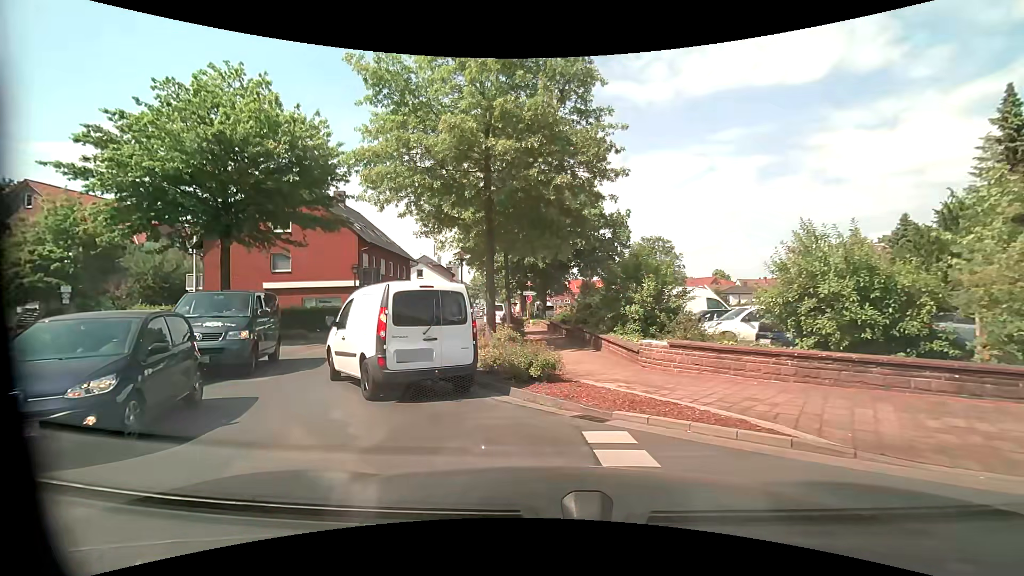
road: unclassified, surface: asphalt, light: Day
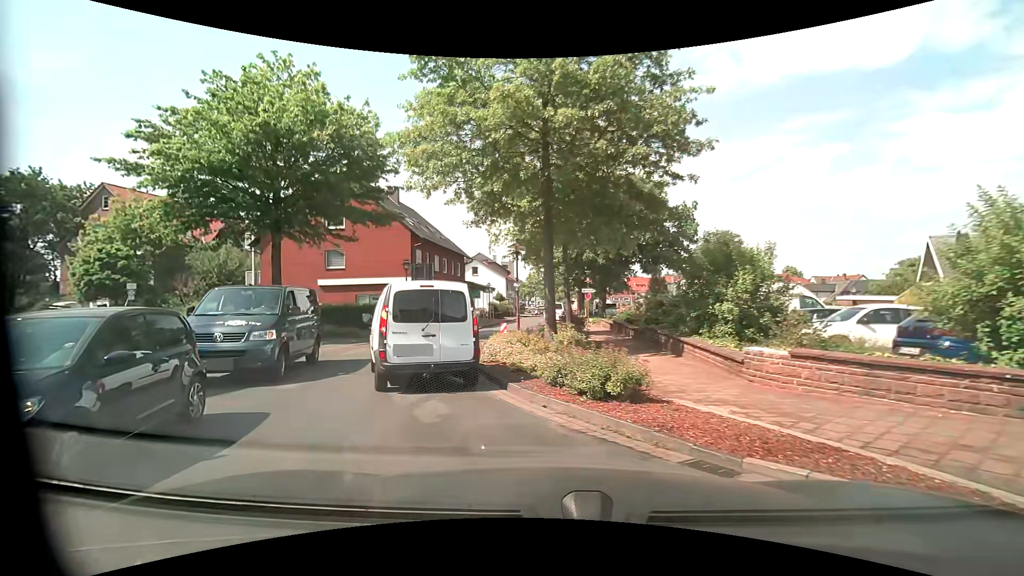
(-0.1, +2.0) m; -5°
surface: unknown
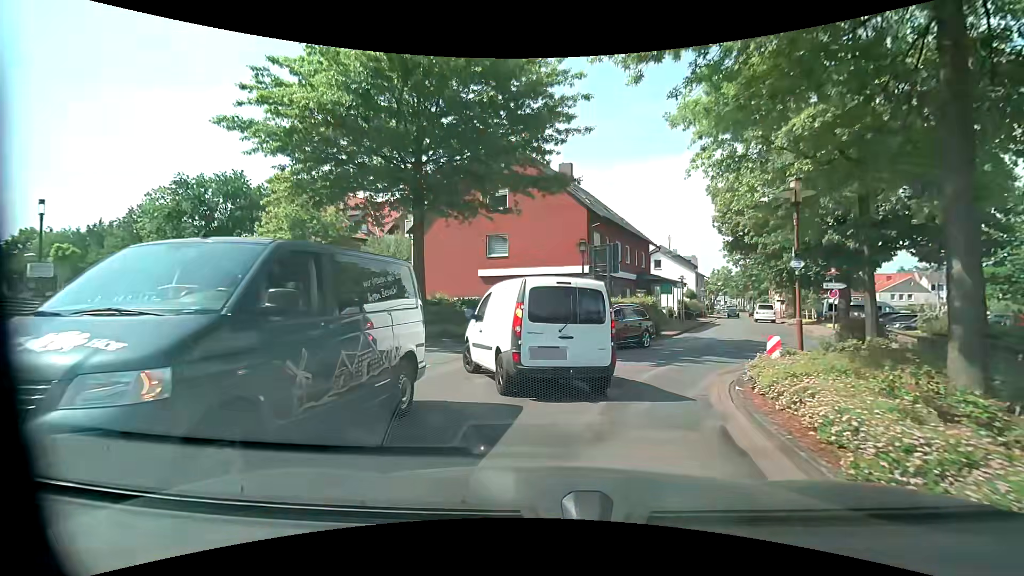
(-1.7, +7.7) m; -20°
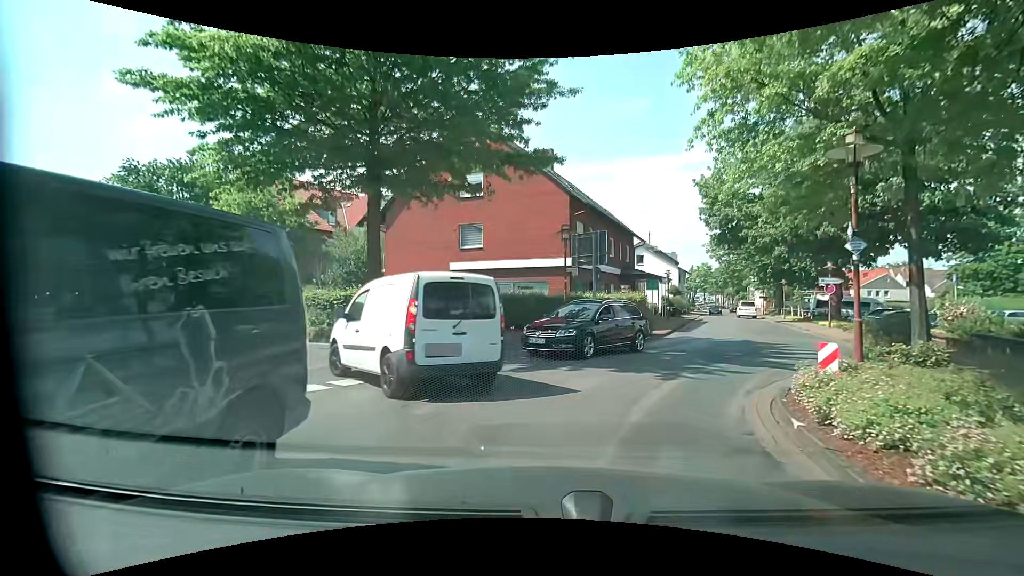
(0.0, +2.8) m; +2°
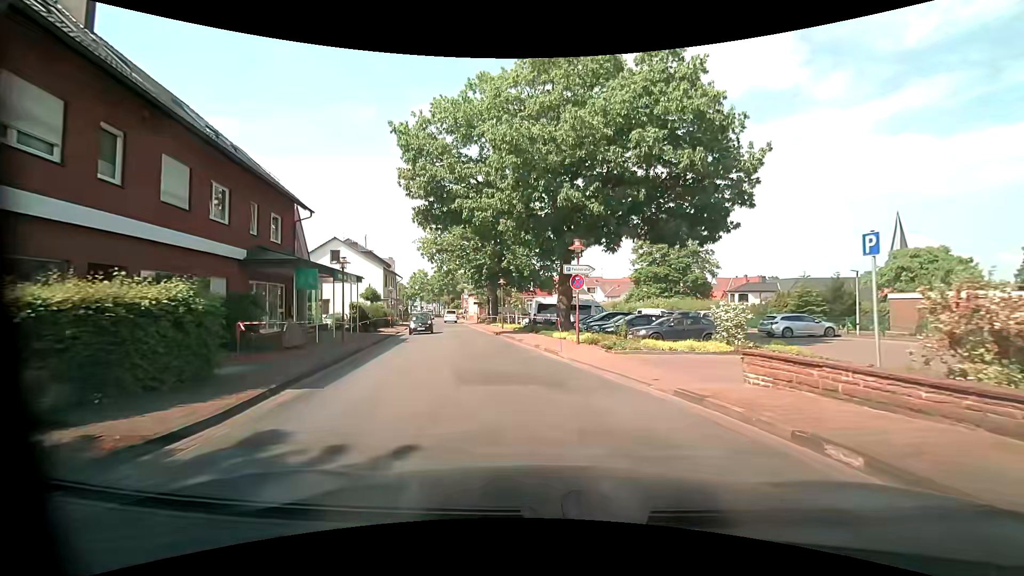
(+5.2, +16.4) m; +31°
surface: asphalt
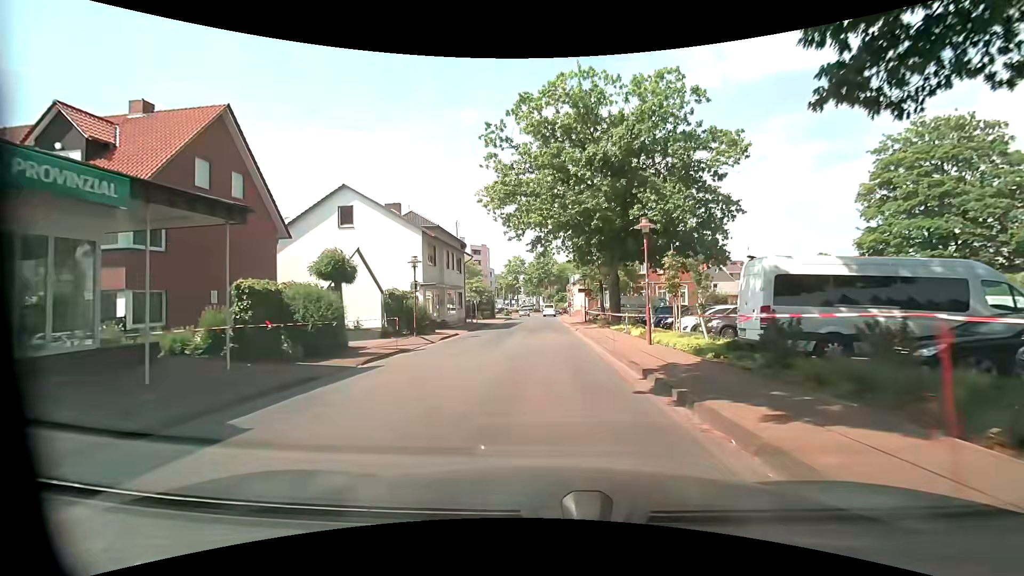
(-3.0, +24.5) m; -13°
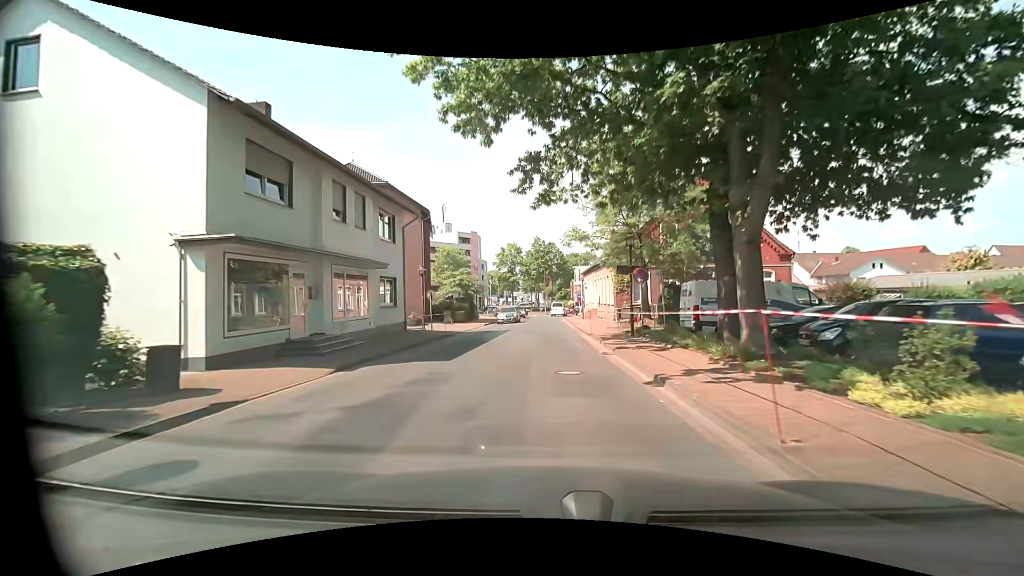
(-0.1, +21.1) m; -1°
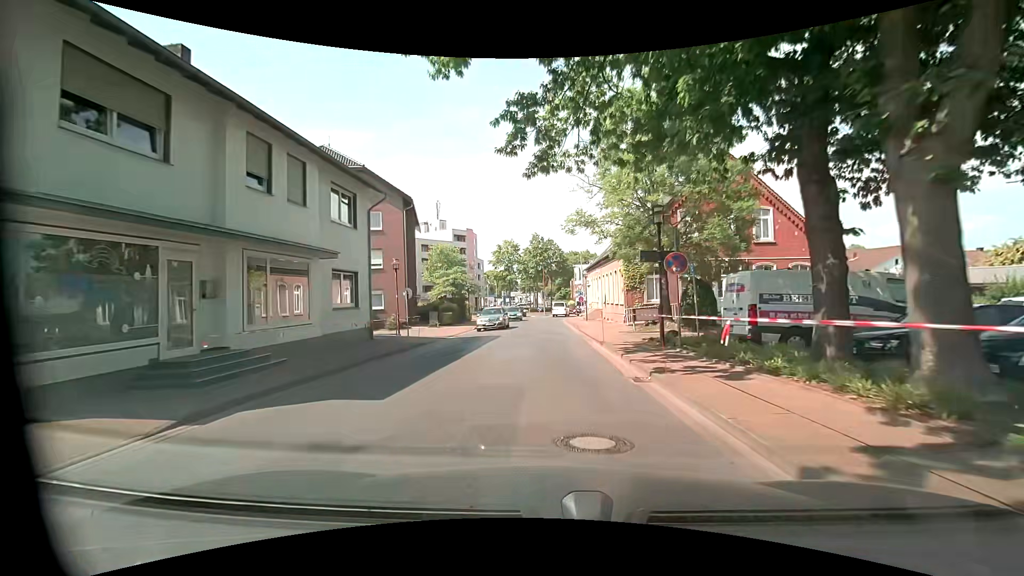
(+0.1, +5.2) m; +1°
(0, +10) (0, +20) (0, +30) (0, +40) (0, +50) (0, +60) (+2, +70) (+4, +80) (+6, +89) (+8, +99) m
